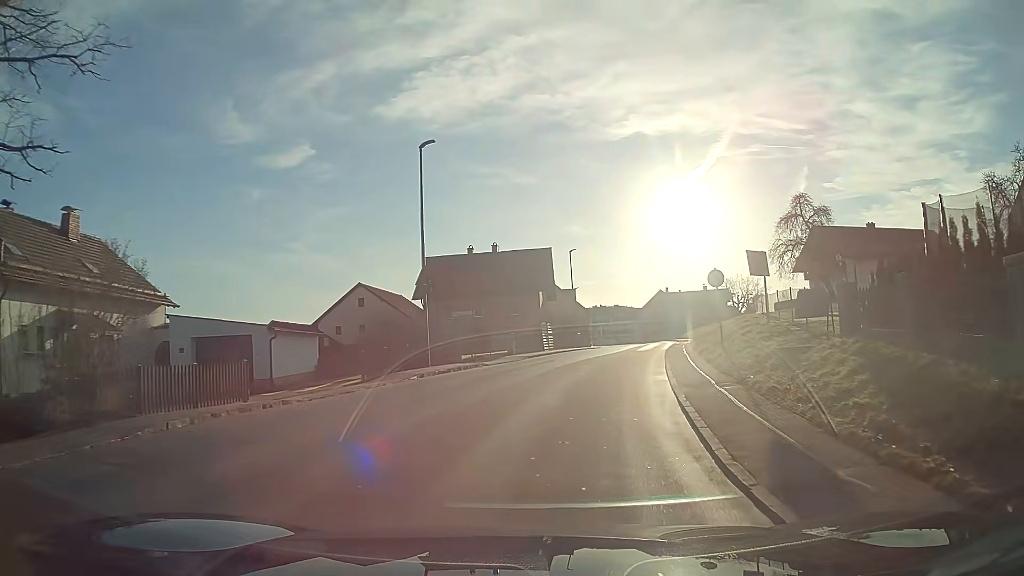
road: tertiary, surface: asphalt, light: Day
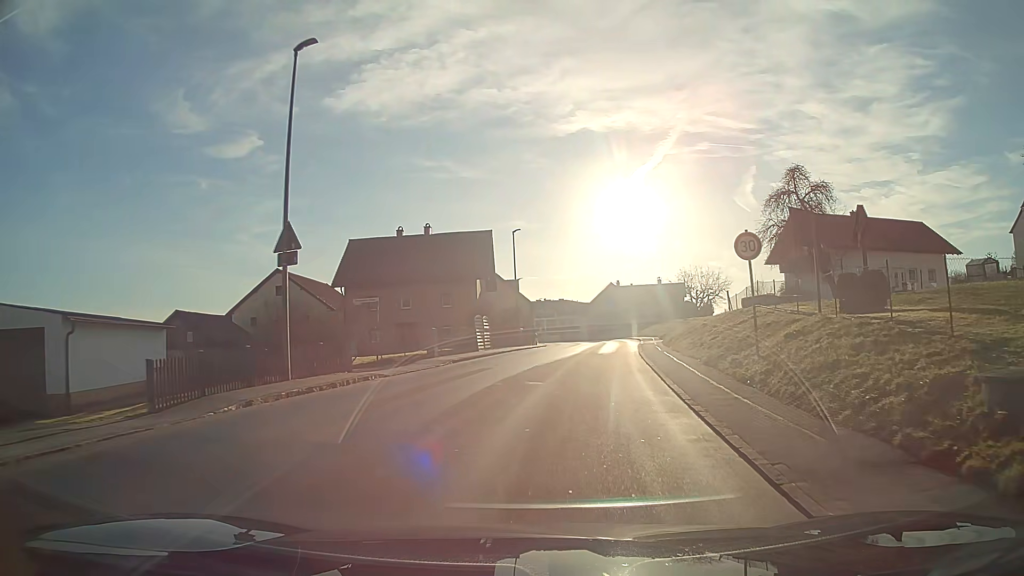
(+0.4, +9.0) m; +5°
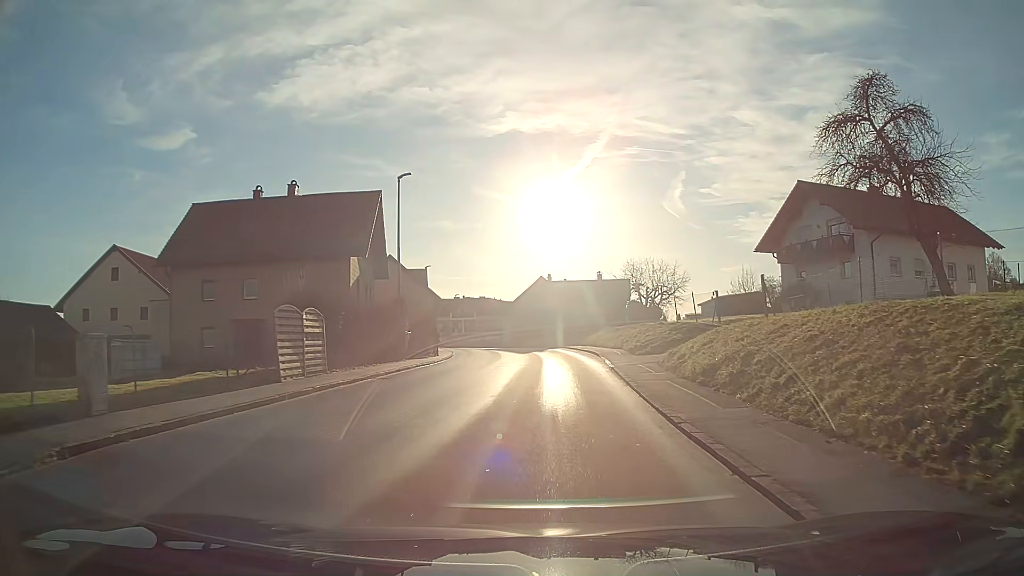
(+1.0, +18.1) m; +6°
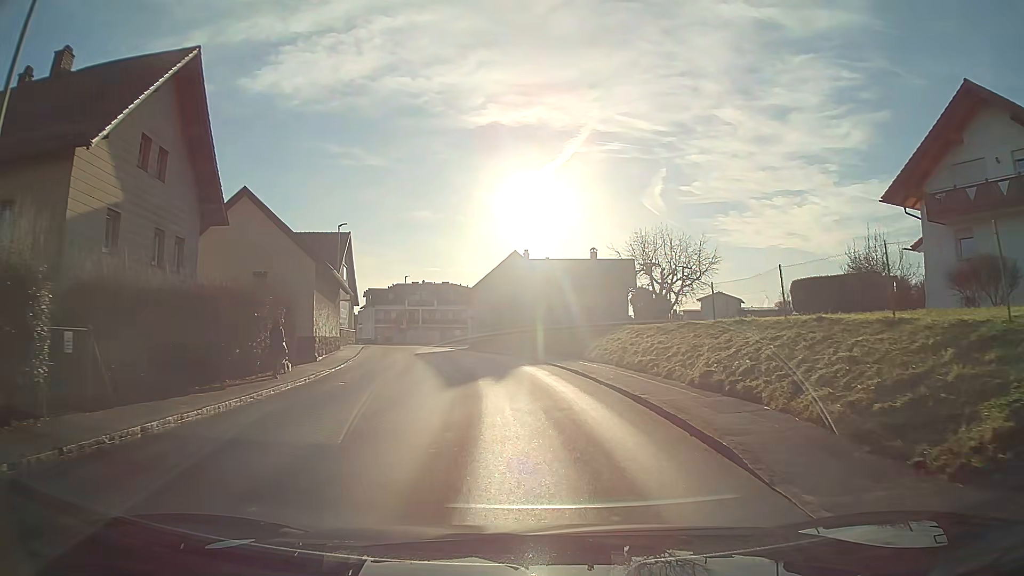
(+0.5, +23.0) m; +1°
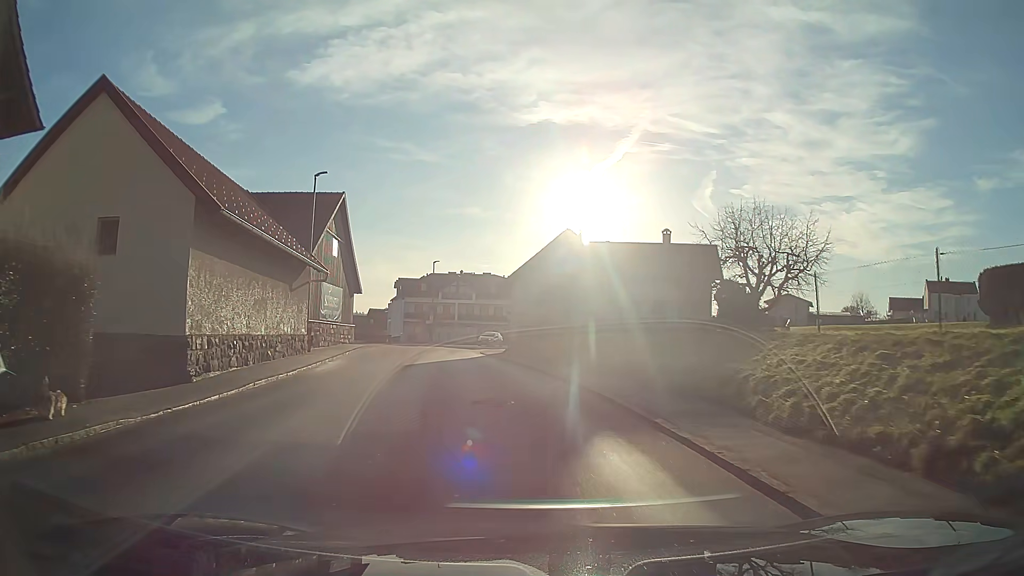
(-0.5, +14.1) m; -5°
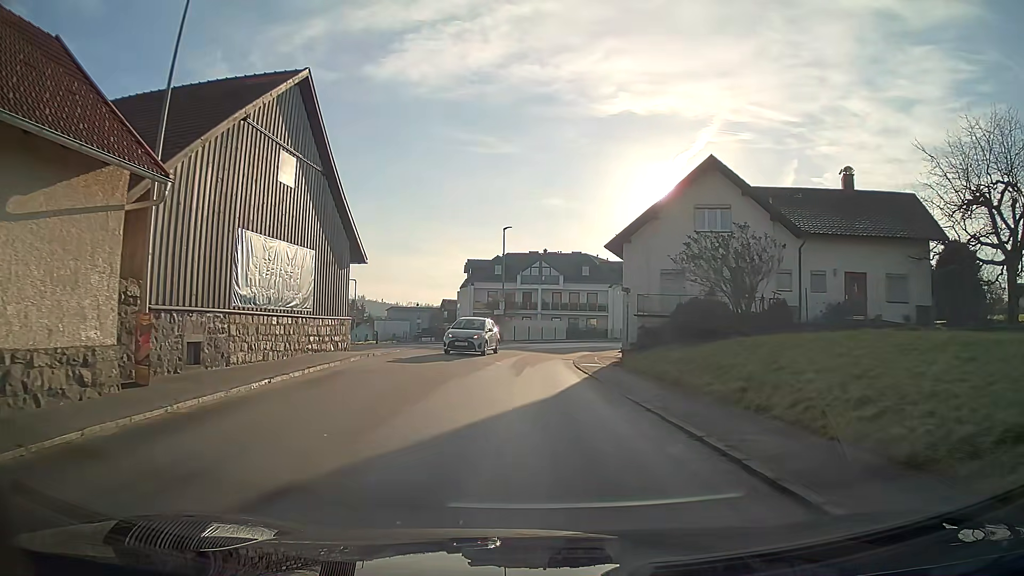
(-1.2, +19.1) m; -6°
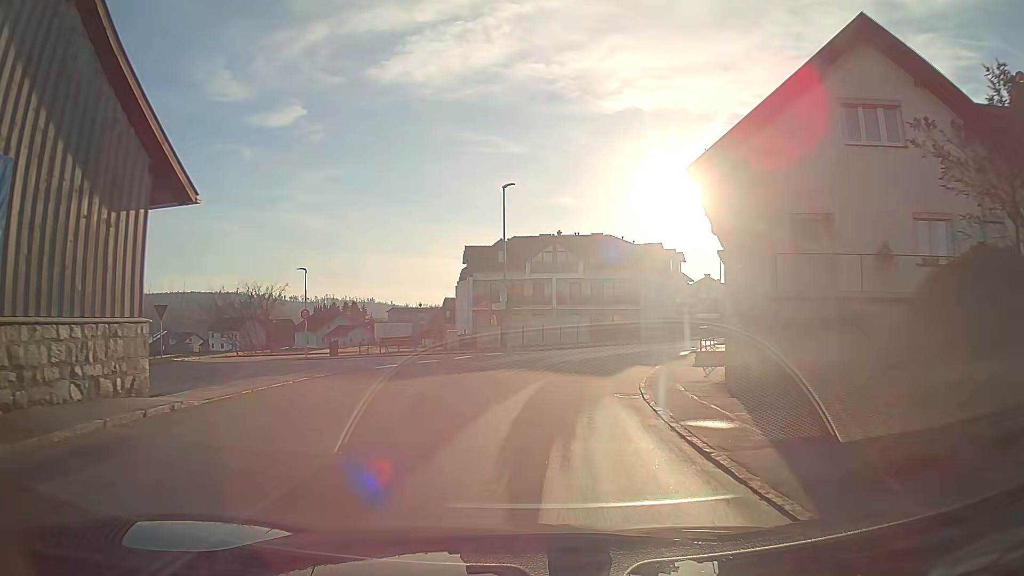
(-0.1, +14.7) m; 0°
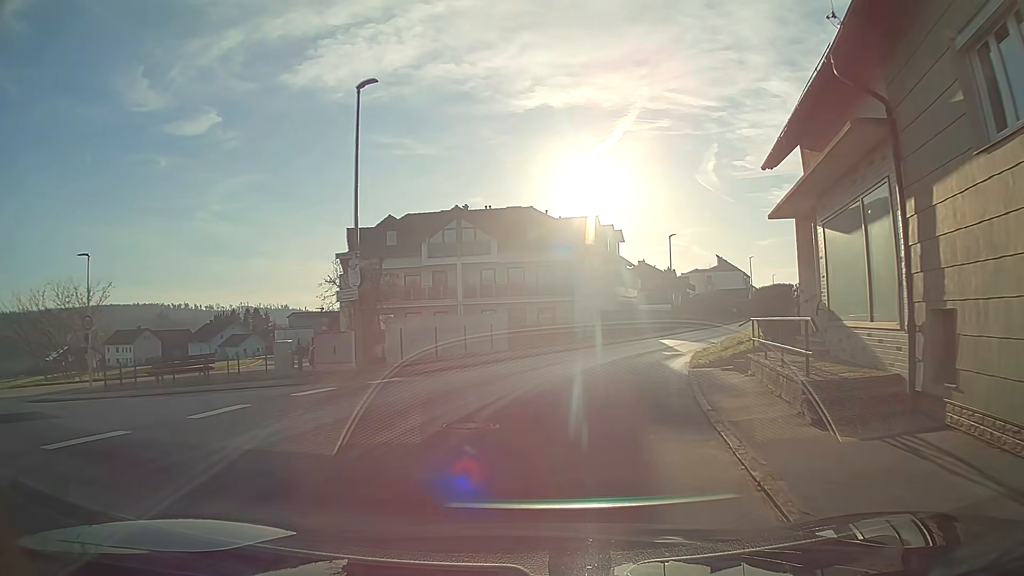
(+0.9, +14.7) m; +8°
(+1, +10) (+2, +20) (+5, +29) (+9, +39) (+13, +48) (+17, +57) (+21, +66) (+26, +75) (+30, +84) (+35, +93) m
